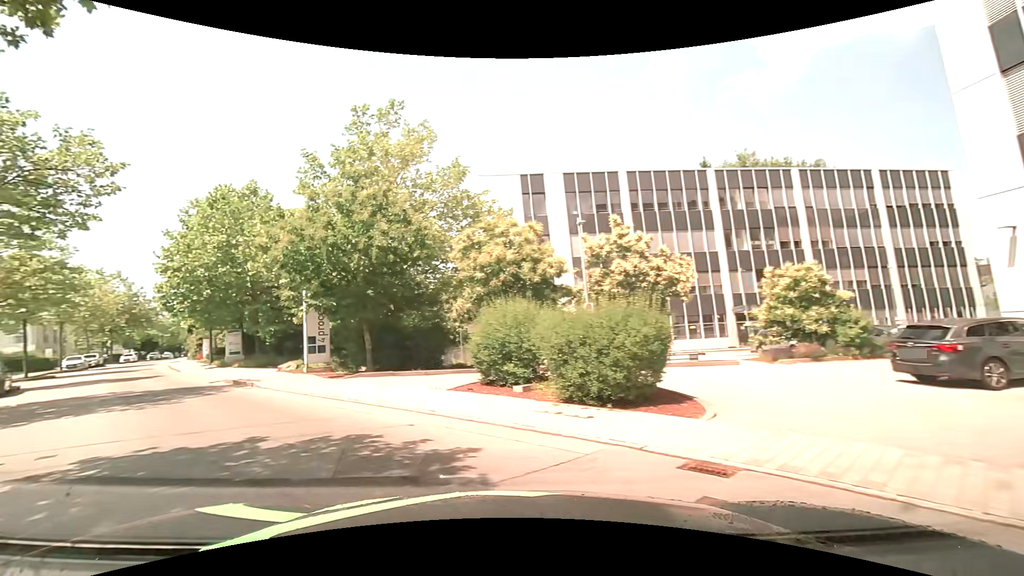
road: service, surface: asphalt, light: Day
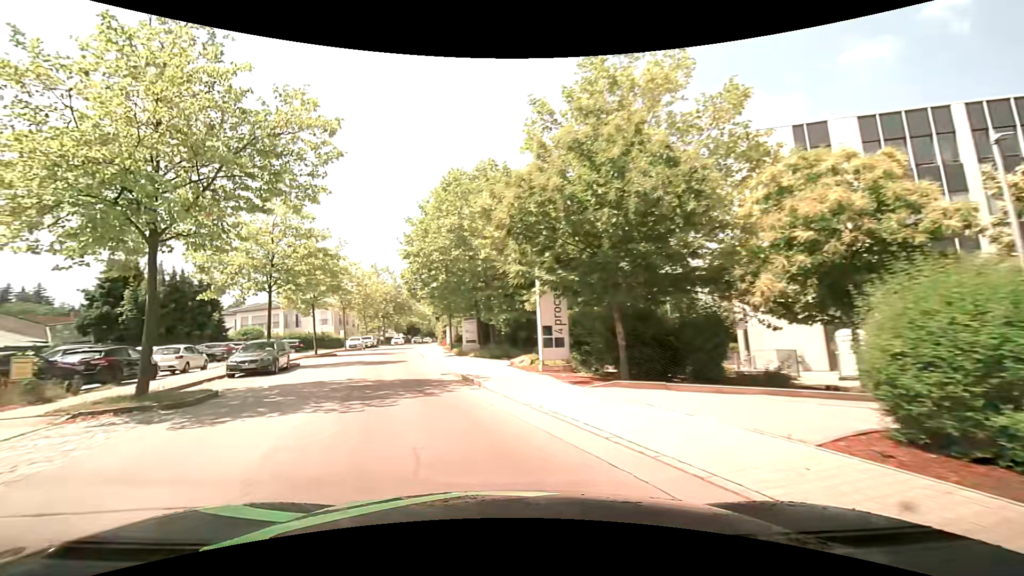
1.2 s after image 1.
(-1.5, +5.6) m; -27°
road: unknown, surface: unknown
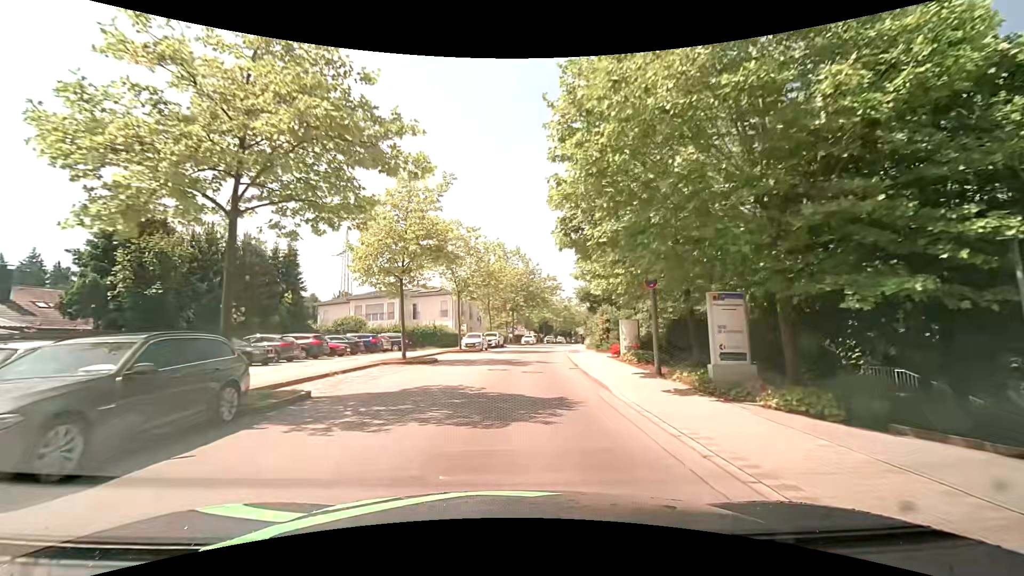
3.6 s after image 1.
(-3.9, +18.0) m; -14°
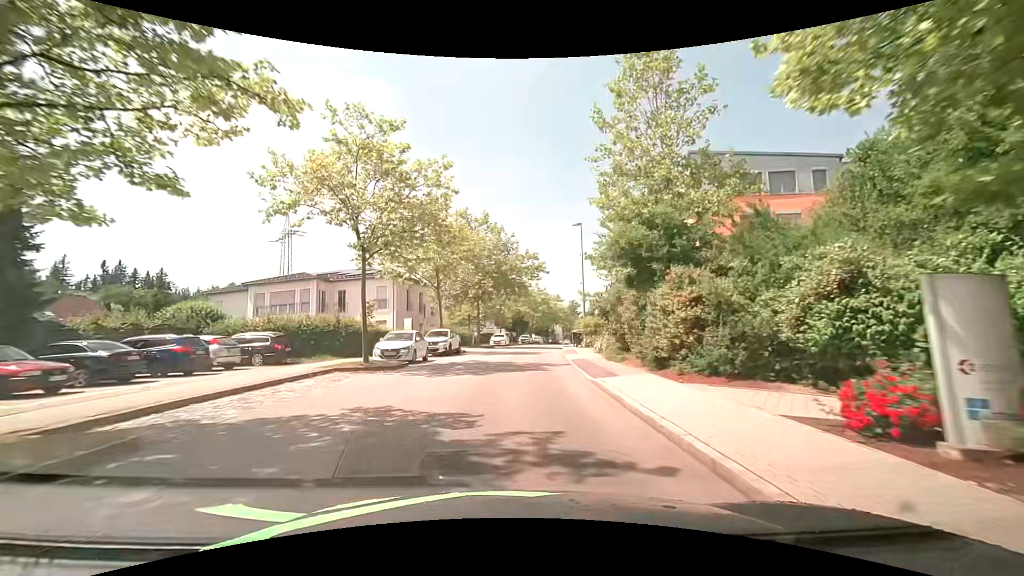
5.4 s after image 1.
(+0.4, +18.6) m; +2°
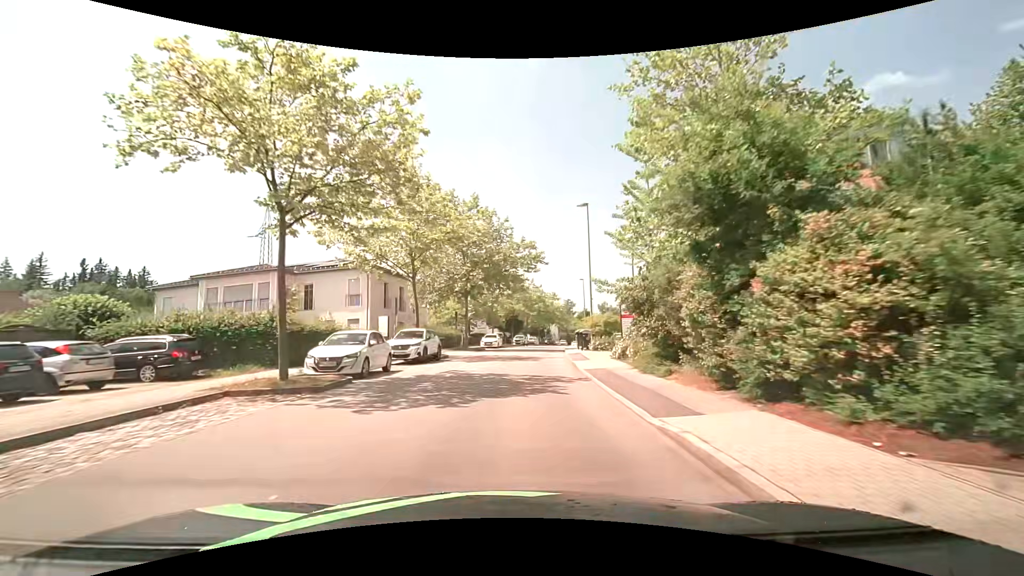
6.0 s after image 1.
(+0.2, +6.5) m; +2°
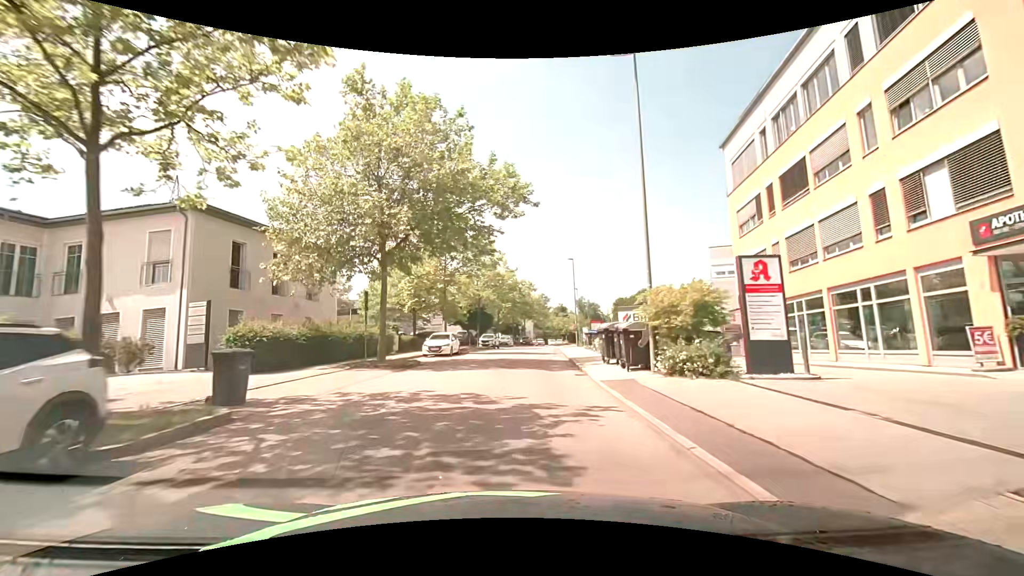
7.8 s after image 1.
(+0.5, +19.4) m; +4°
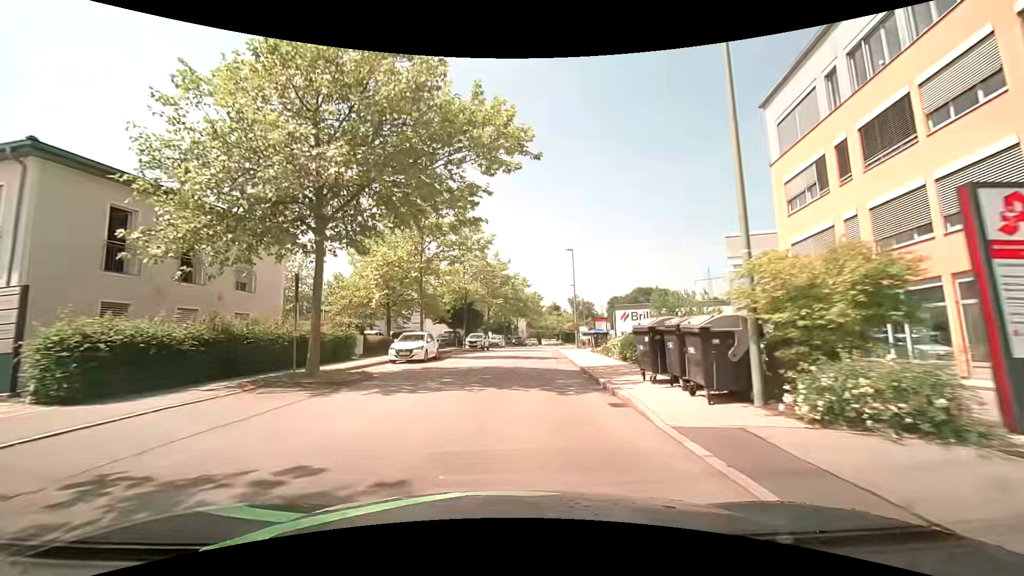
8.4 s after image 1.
(0.0, +6.5) m; 0°
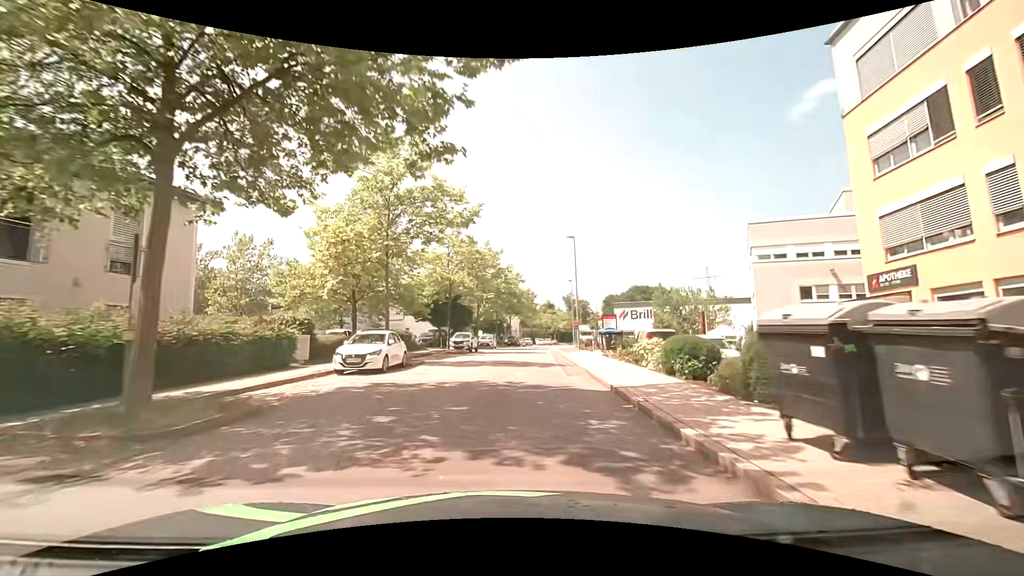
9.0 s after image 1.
(+0.1, +6.5) m; 0°
(0, +10) (+1, +20) (+1, +30) (+2, +40) (+3, +50) (+4, +60) (+6, +70) (+7, +80) (+9, +89) (+11, +99) m
